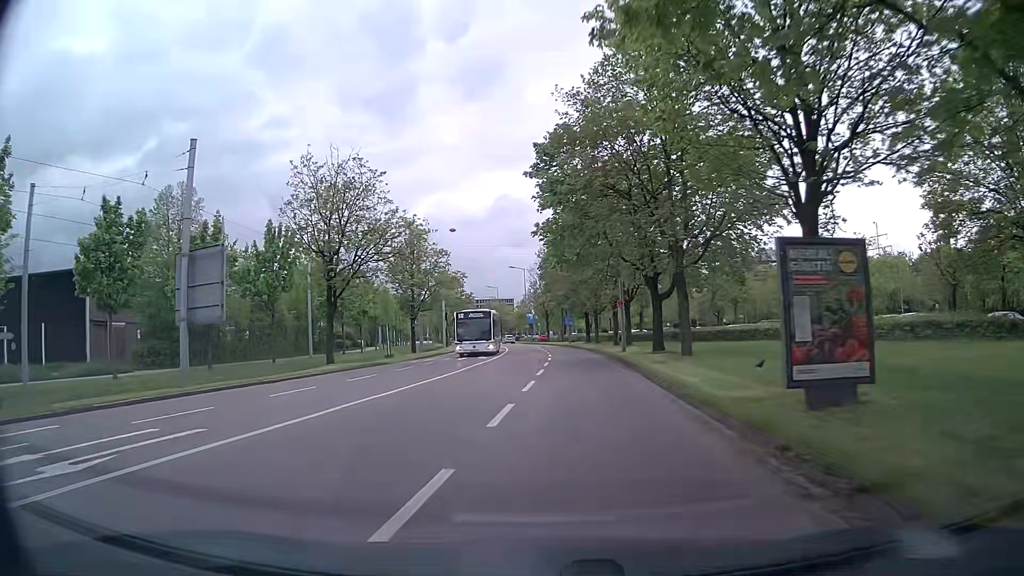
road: residential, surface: asphalt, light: Day
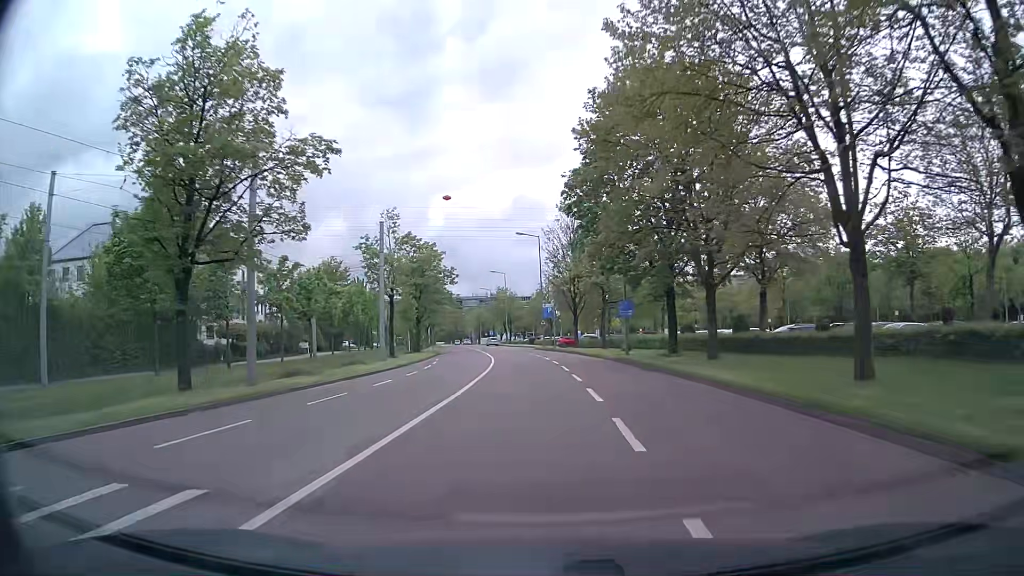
(-0.2, +38.8) m; -1°
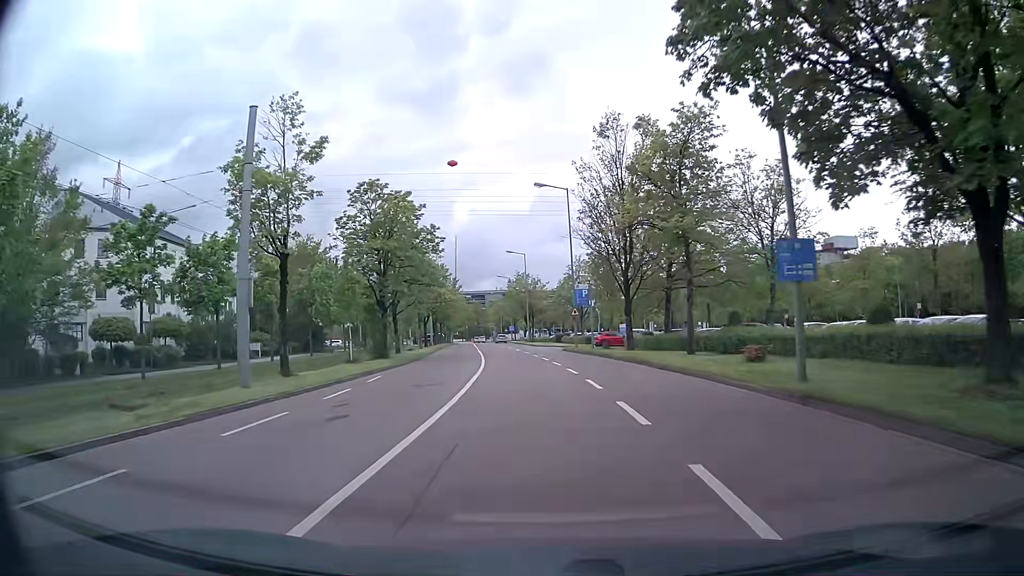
(-0.5, +23.0) m; -3°
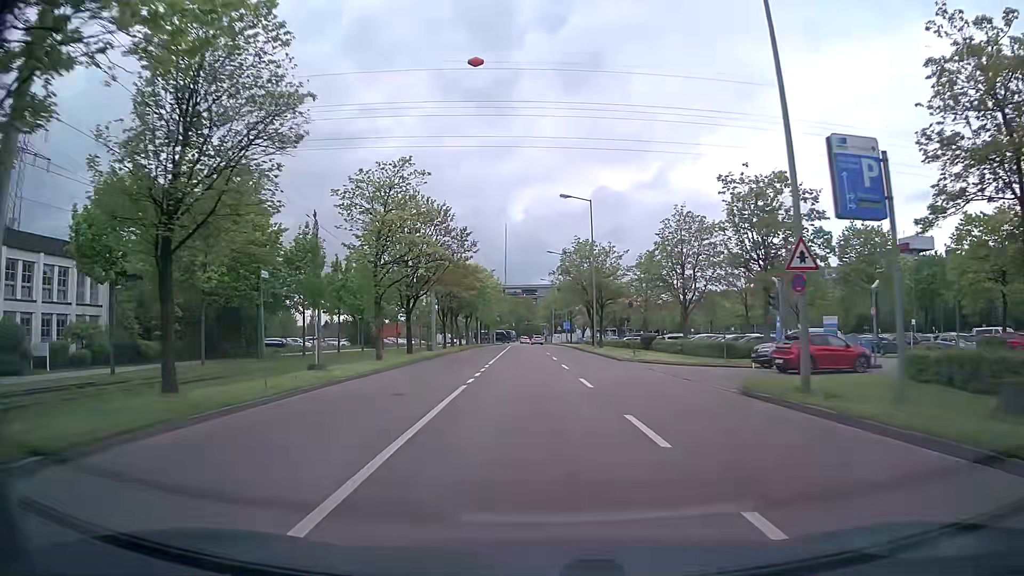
(-1.7, +38.0) m; -4°
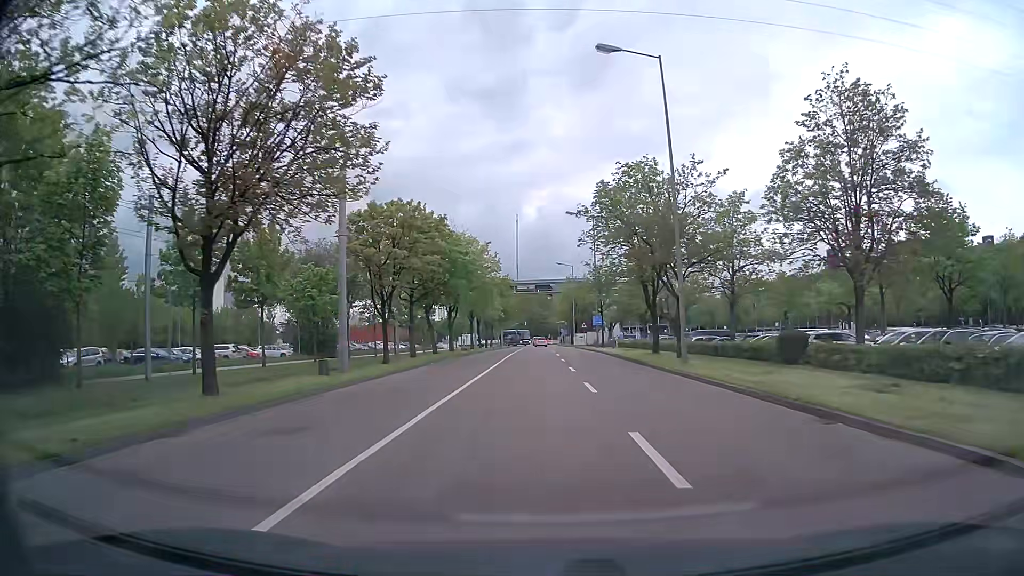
(-0.4, +29.9) m; -1°
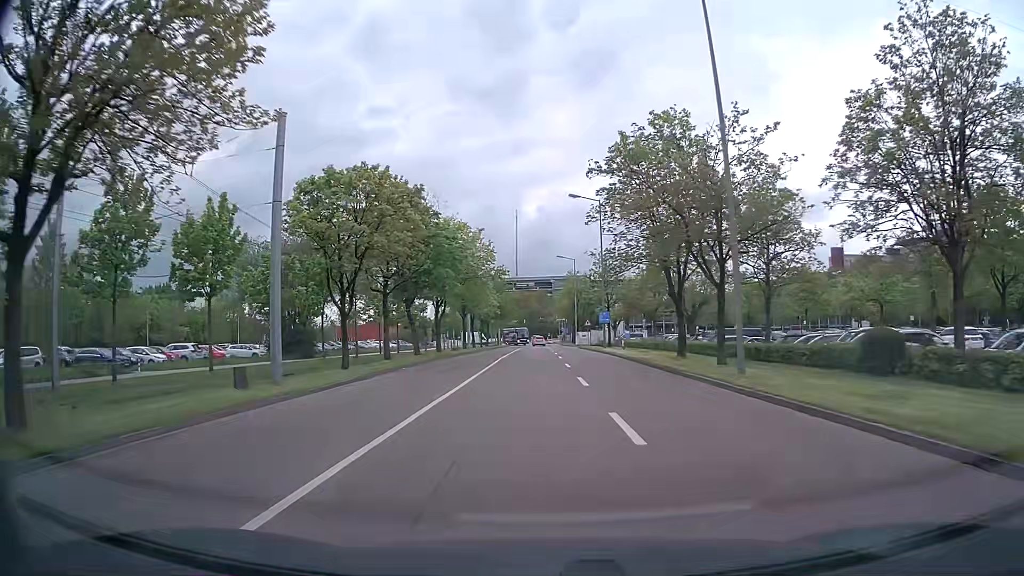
(0.0, +7.4) m; 0°
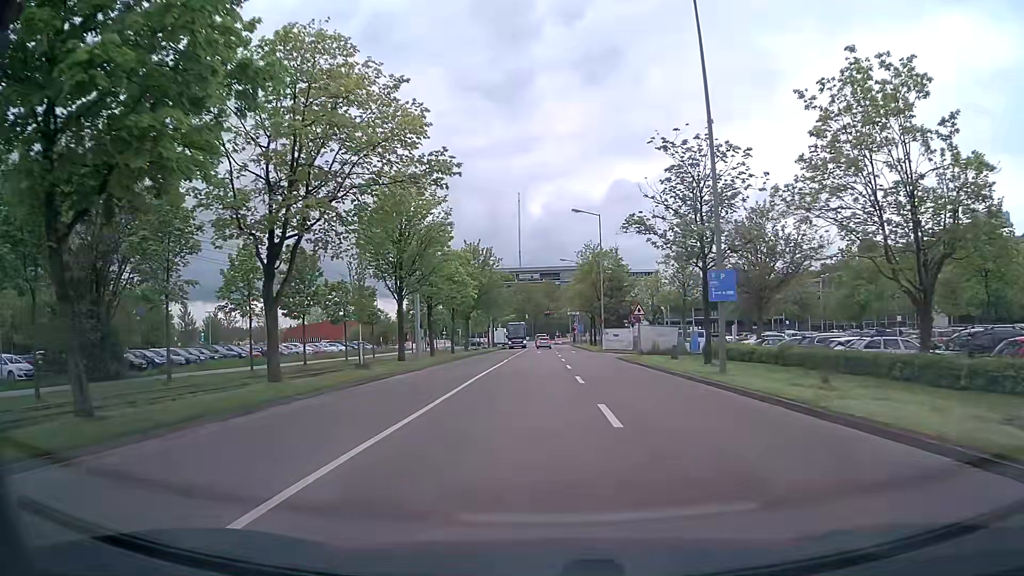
(-0.2, +35.6) m; -1°
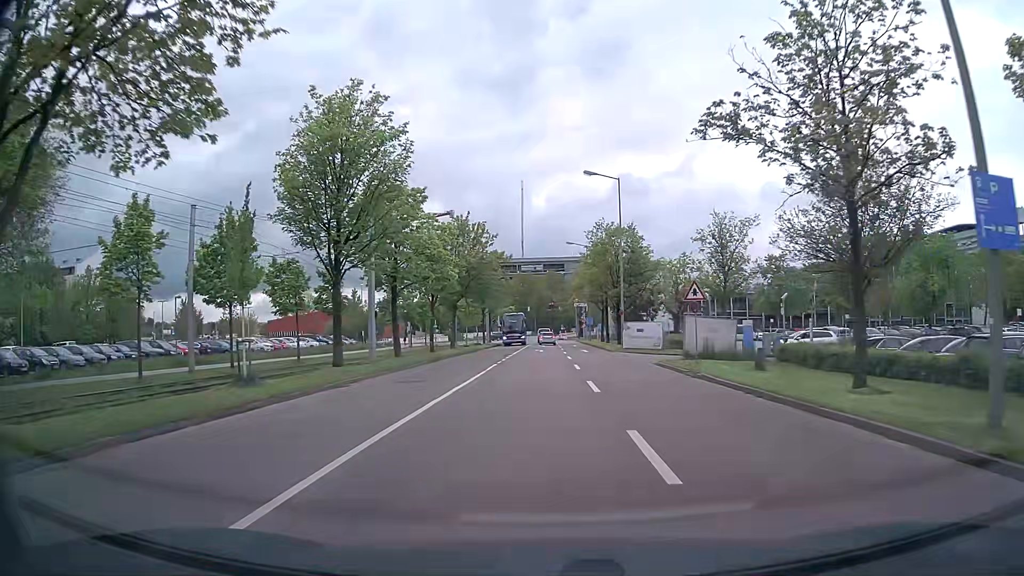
(0.0, +12.9) m; 0°
(0, +10) (0, +20) (0, +30) (0, +40) (0, +50) (0, +60) (0, +70) (0, +80) (0, +90) (0, +100) m
